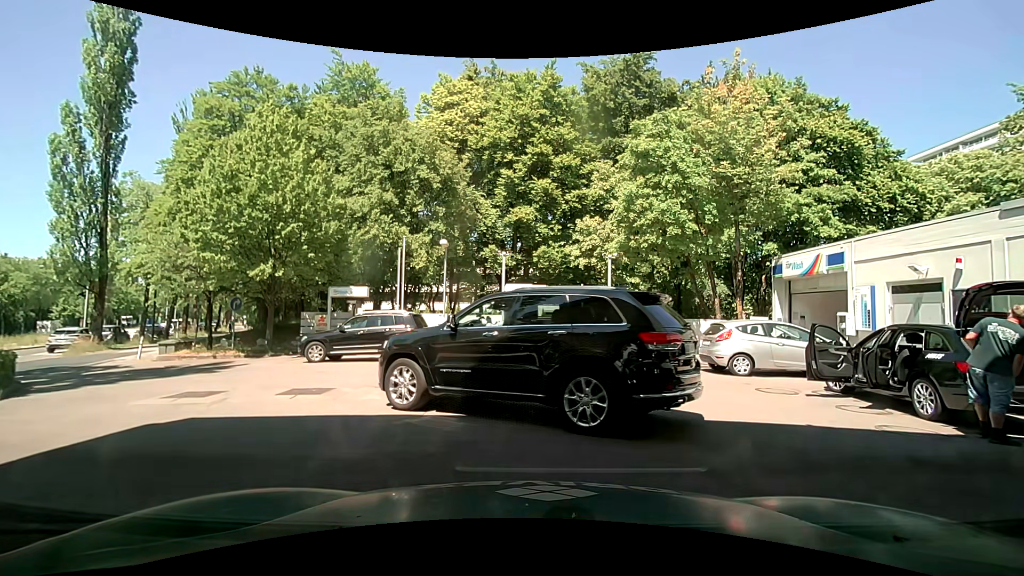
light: Day
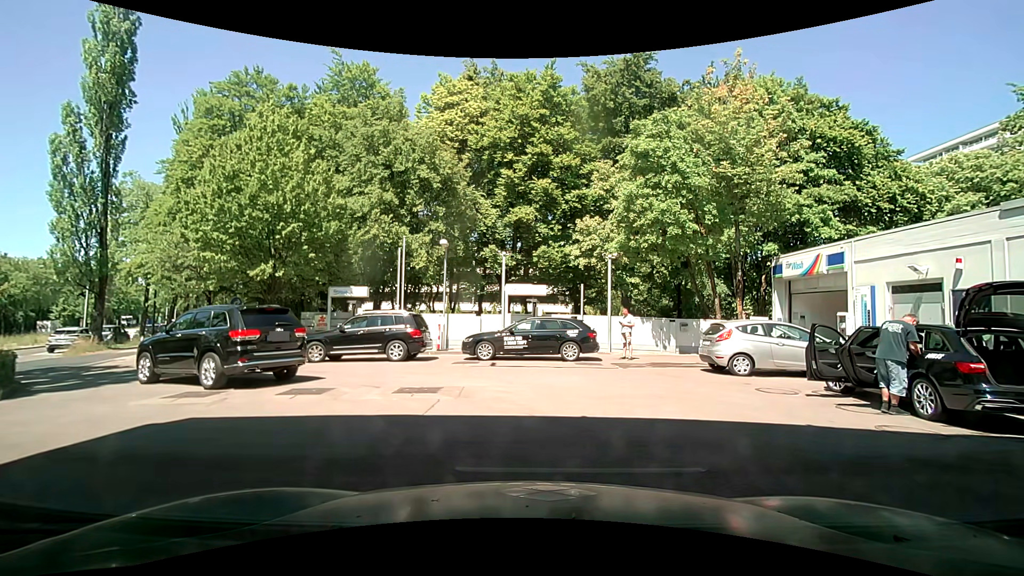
(0.0, 0.0) m; 0°
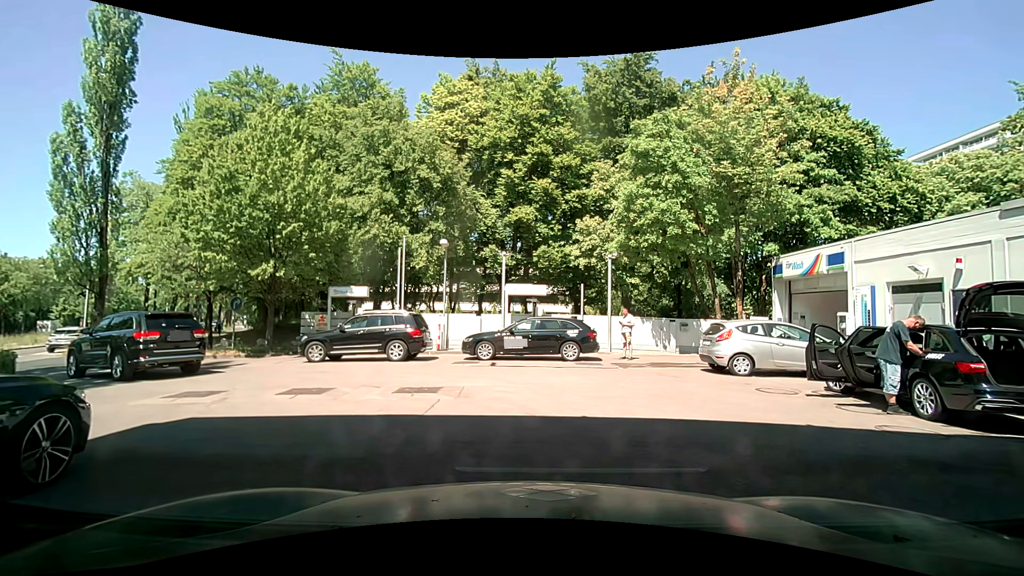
(0.0, 0.0) m; 0°
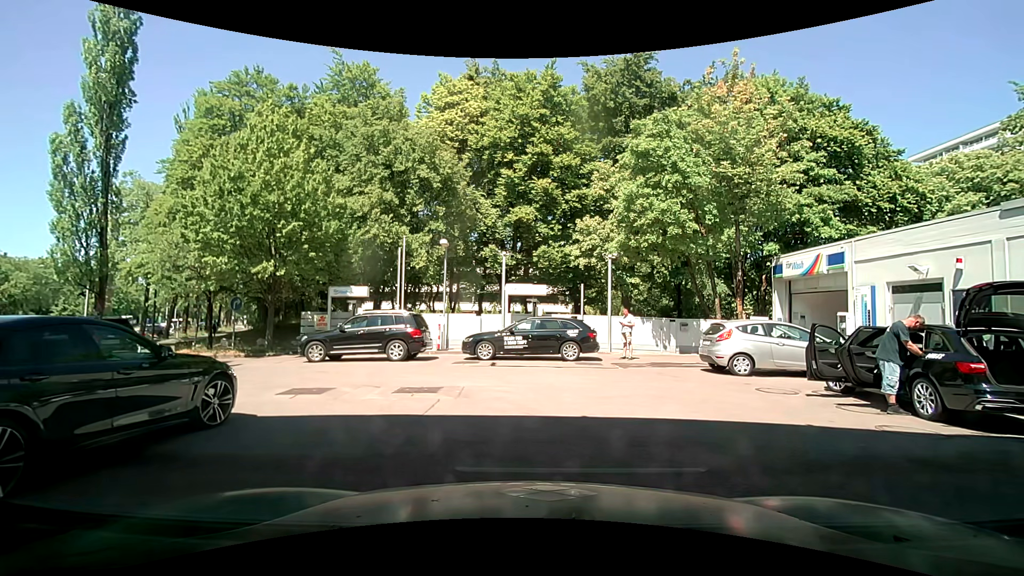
(0.0, 0.0) m; 0°
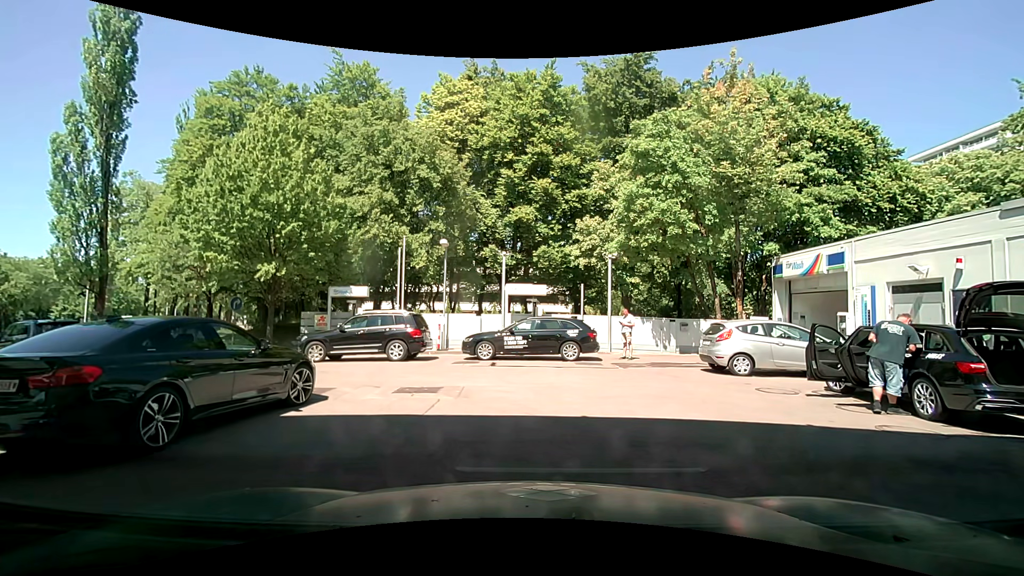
(0.0, 0.0) m; 0°
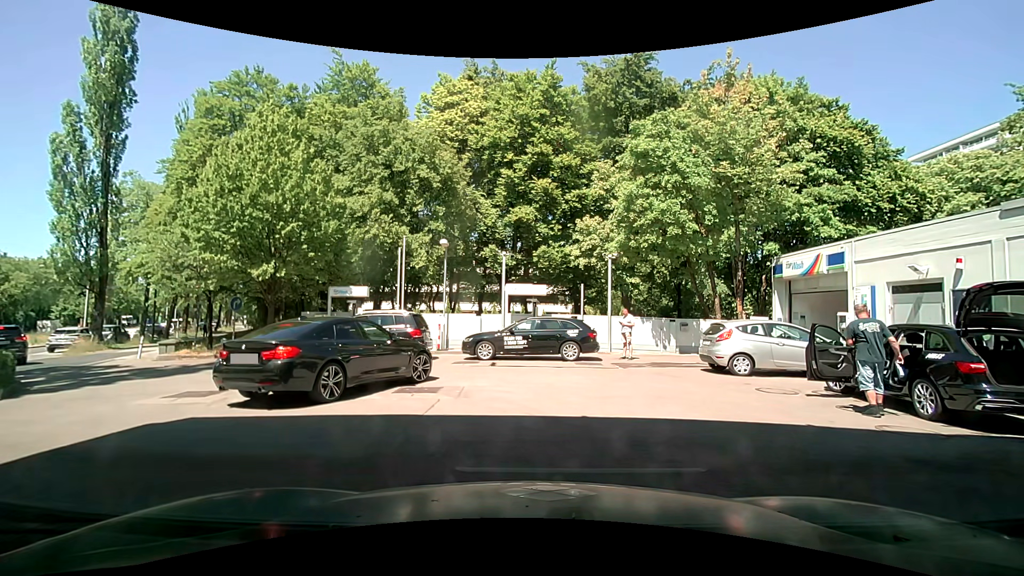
(0.0, 0.0) m; 0°
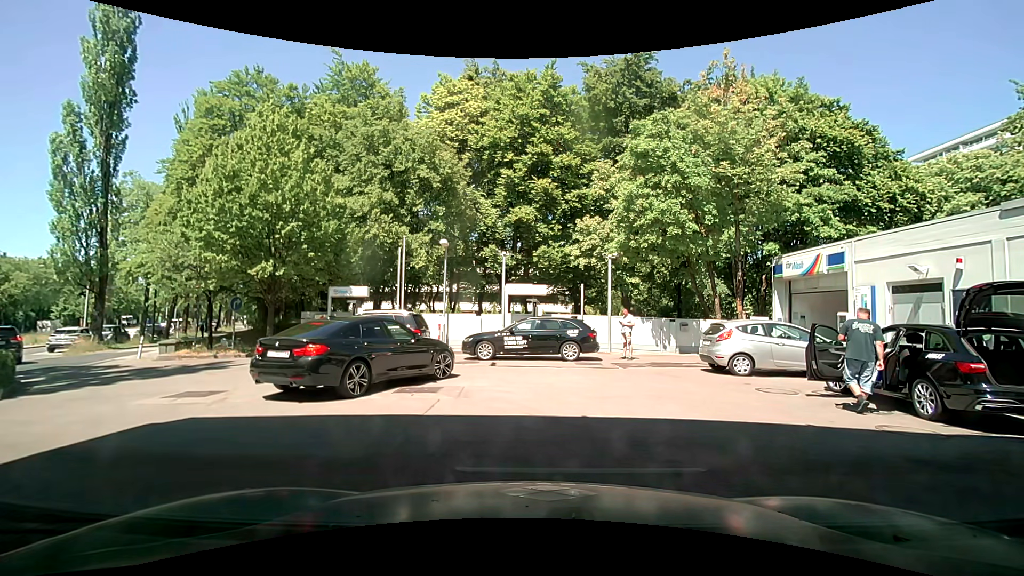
(0.0, 0.0) m; 0°
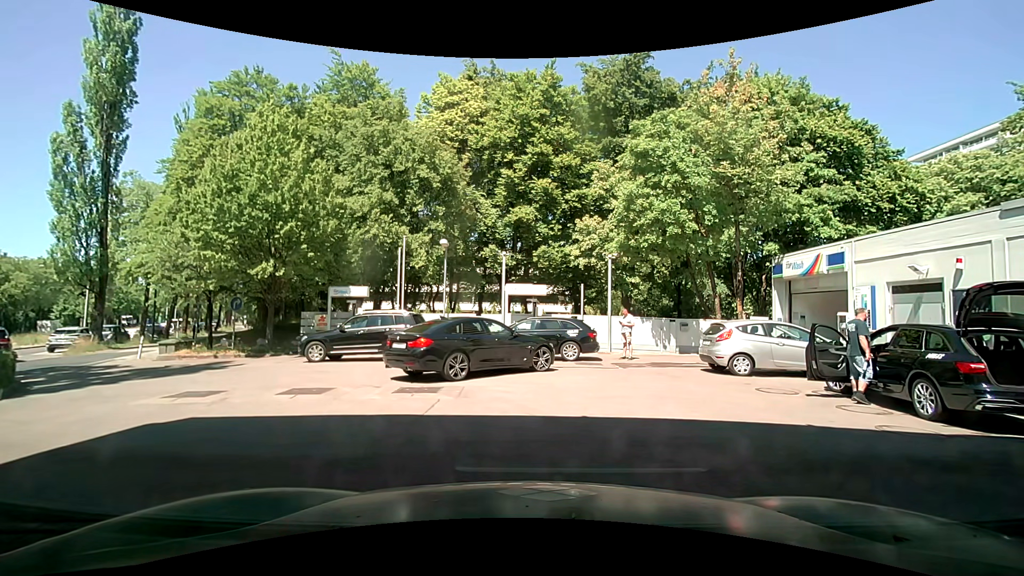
(0.0, 0.0) m; 0°
